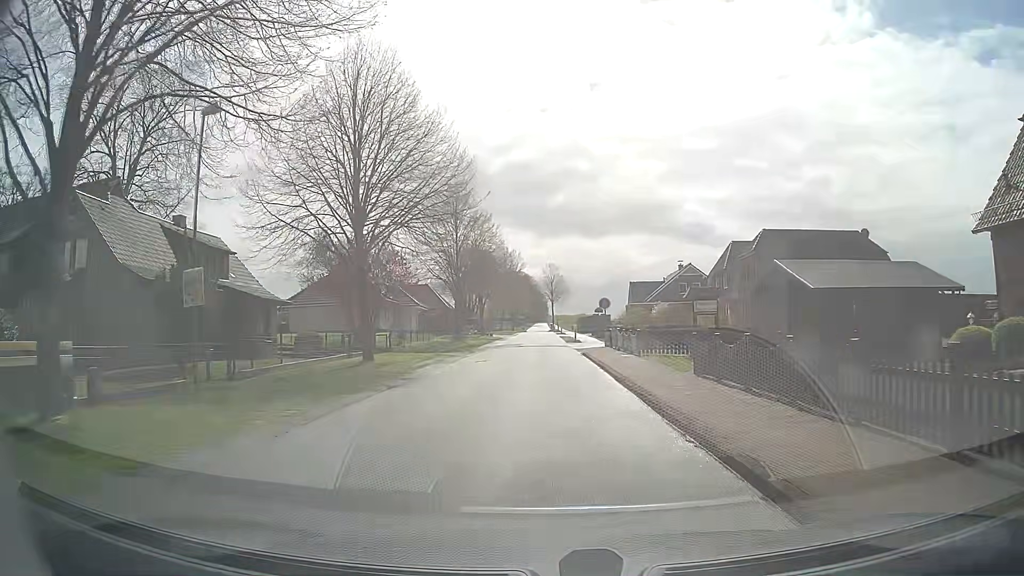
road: unclassified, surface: asphalt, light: Day
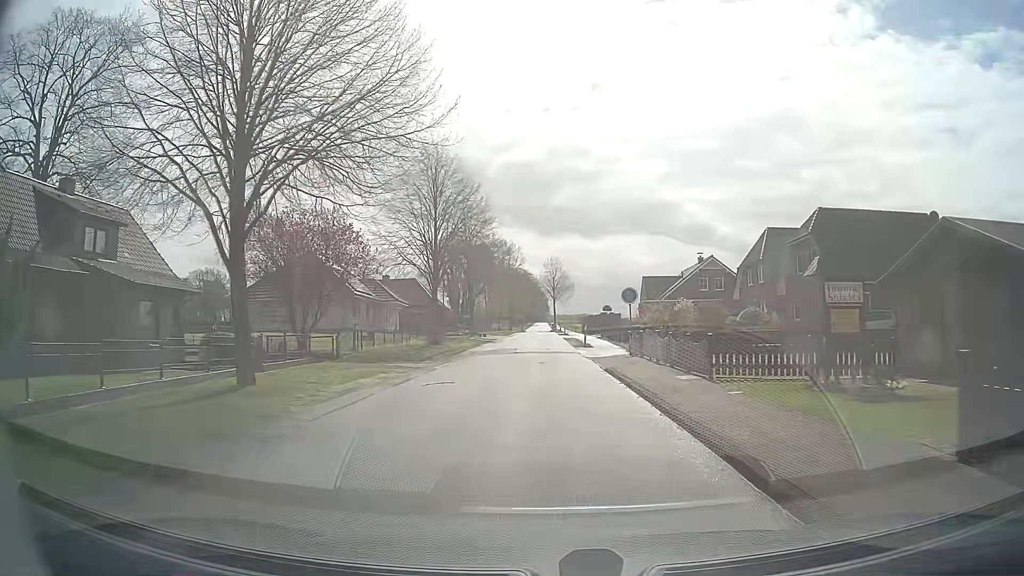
(0.0, +10.4) m; 0°
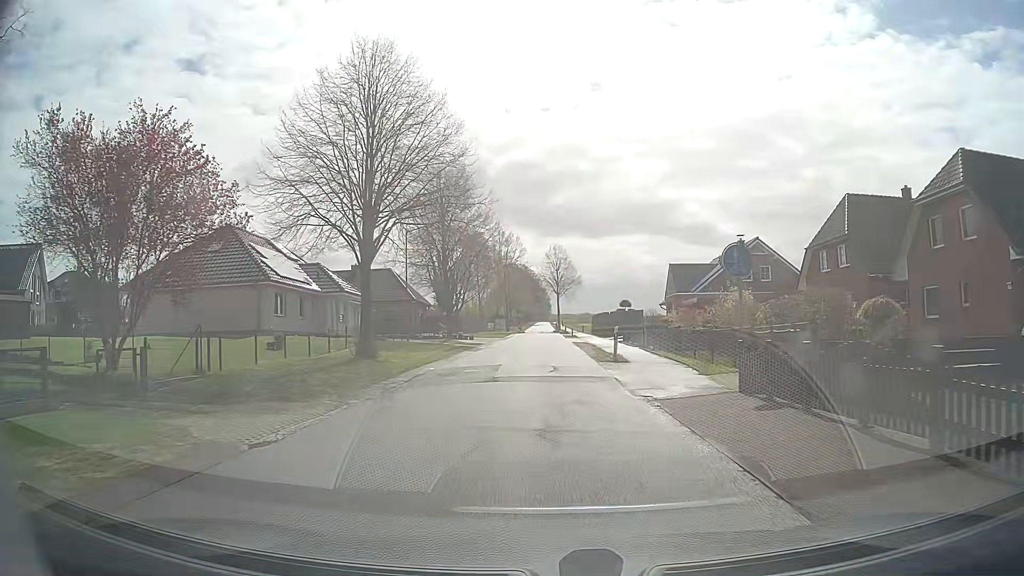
(-0.1, +15.3) m; -1°
(0, +10) (0, +20) (0, +30) (0, +40) (0, +50) (0, +60) (0, +70) (0, +80) (0, +90) (0, +100) m
